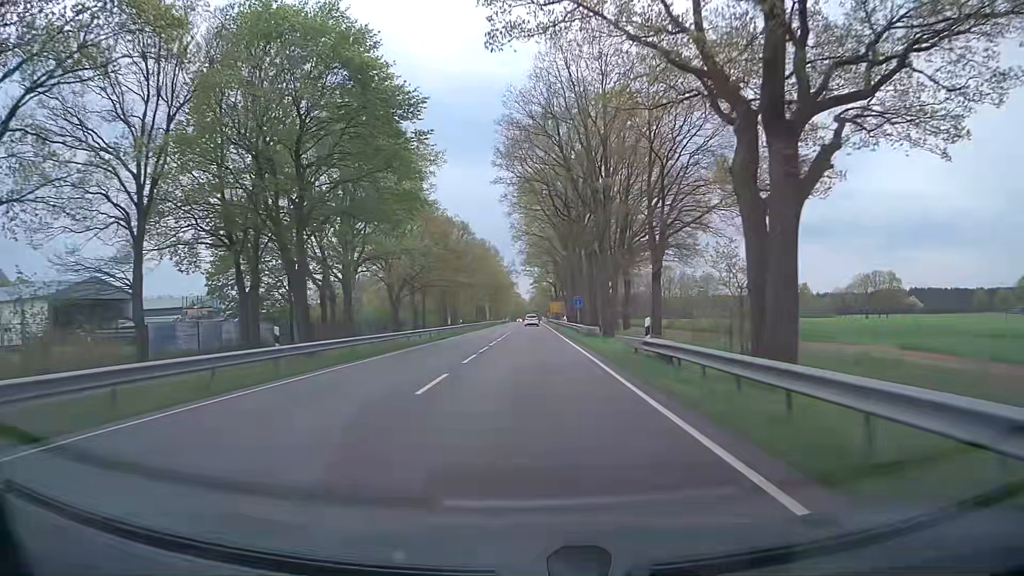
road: primary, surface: asphalt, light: Day
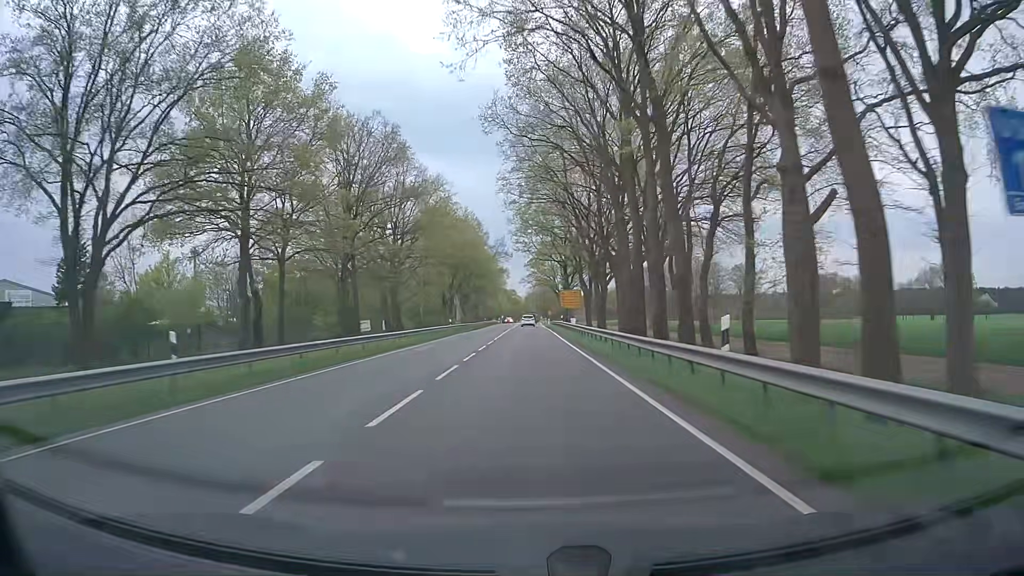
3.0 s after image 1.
(+0.3, +54.0) m; 0°
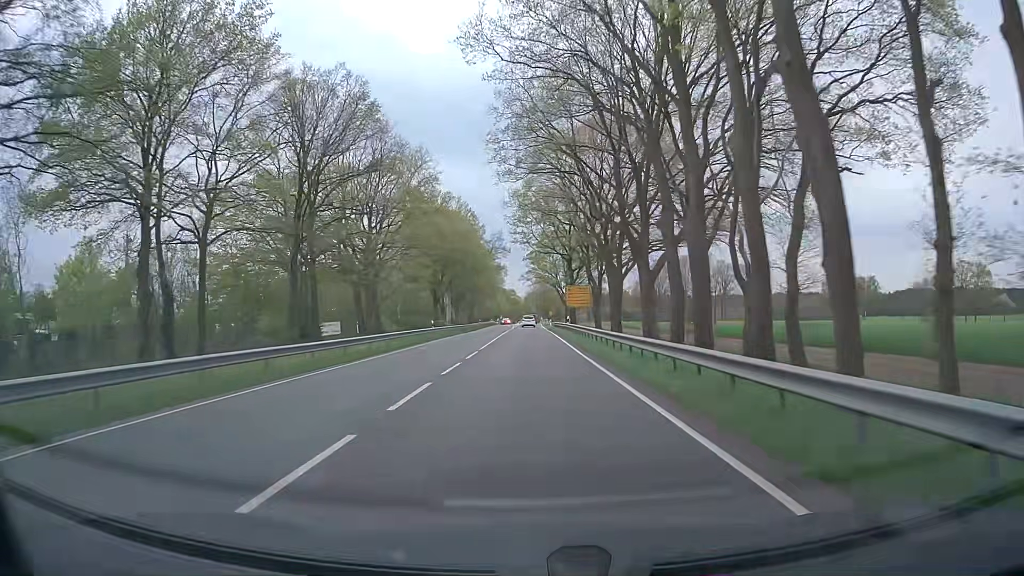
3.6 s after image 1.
(+0.1, +10.8) m; +1°
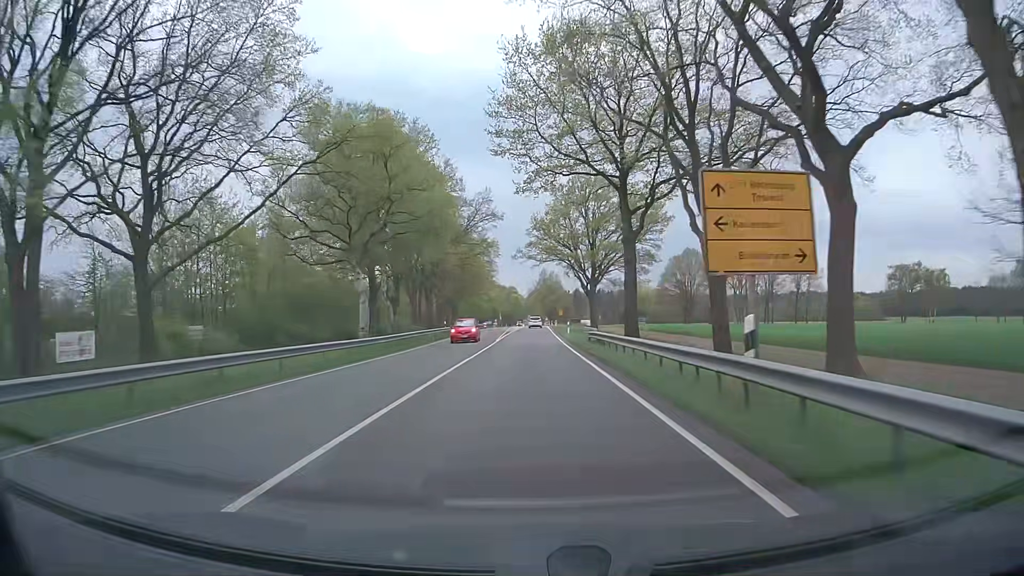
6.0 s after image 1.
(0.0, +43.1) m; 0°
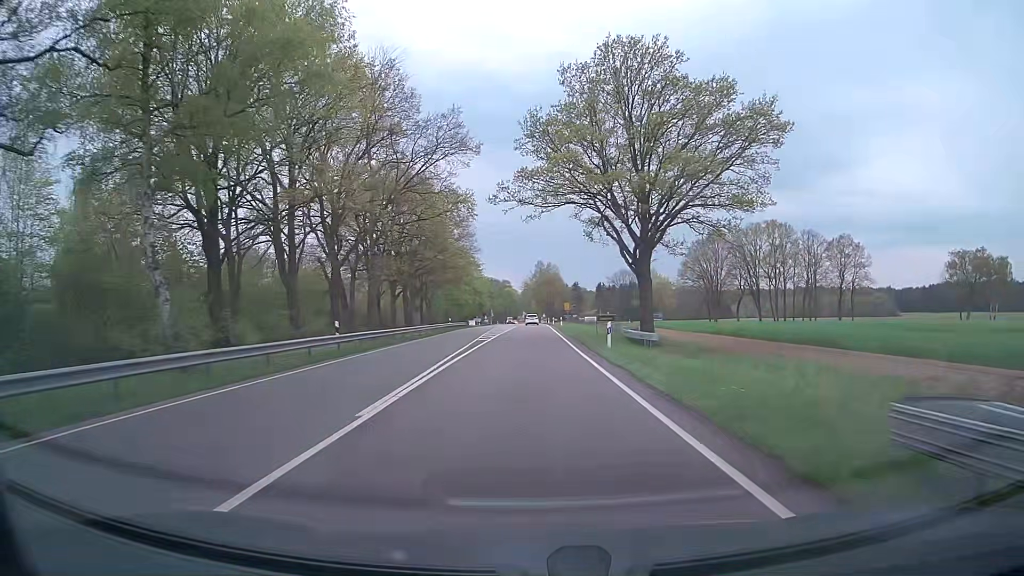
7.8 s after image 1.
(-0.2, +32.3) m; 0°
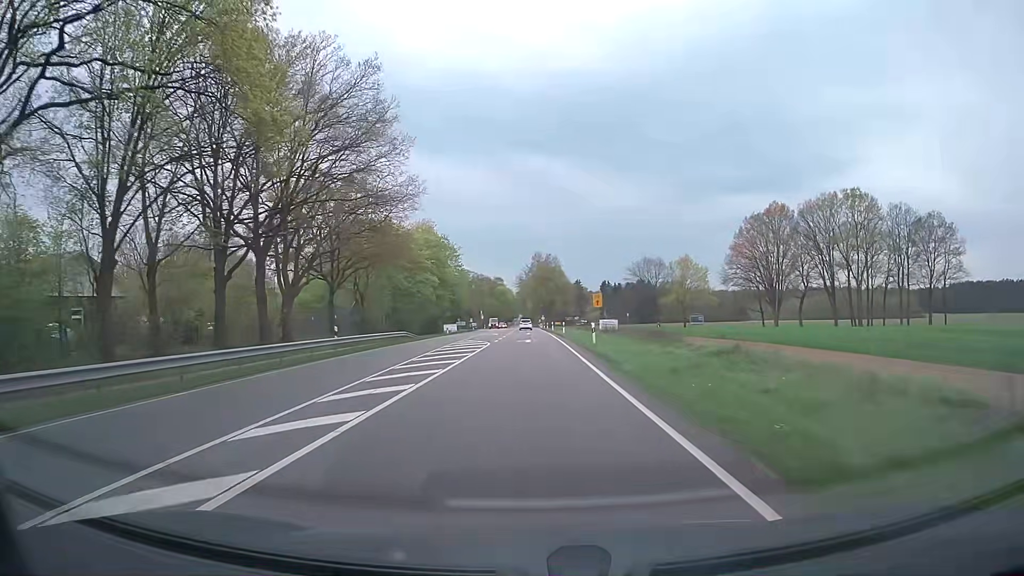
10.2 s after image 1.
(+0.1, +43.1) m; +1°
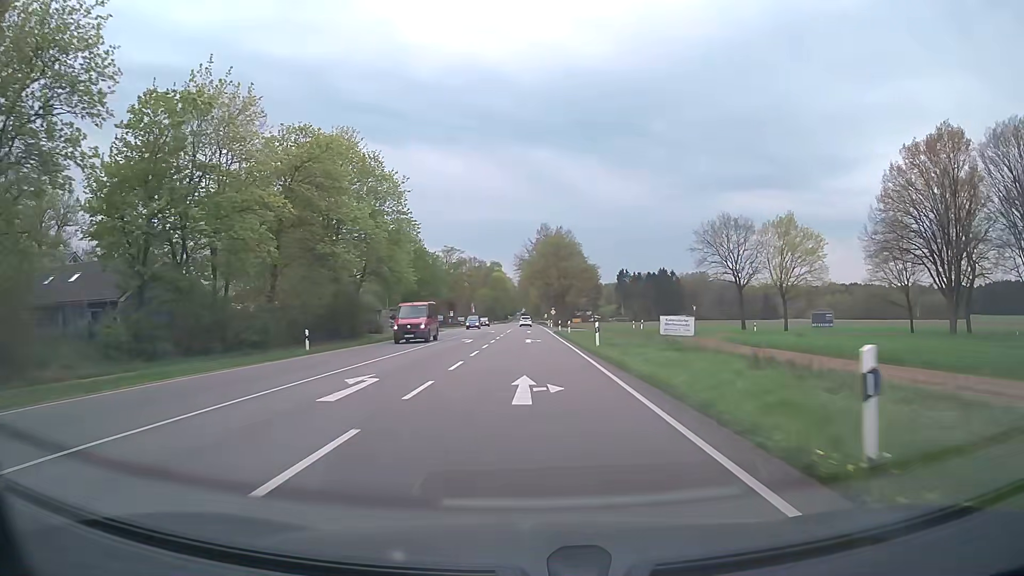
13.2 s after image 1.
(-0.3, +53.7) m; 0°
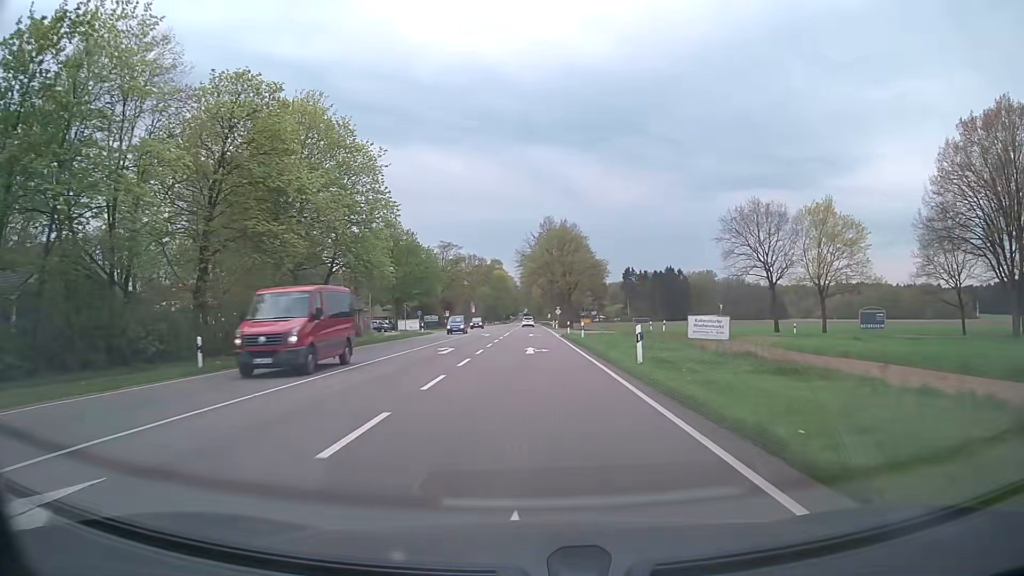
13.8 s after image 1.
(0.0, +10.8) m; 0°
(0, +10) (0, +20) (0, +30) (0, +40) (0, +50) (0, +60) (0, +70) (0, +80) (0, +90) (0, +100) m
